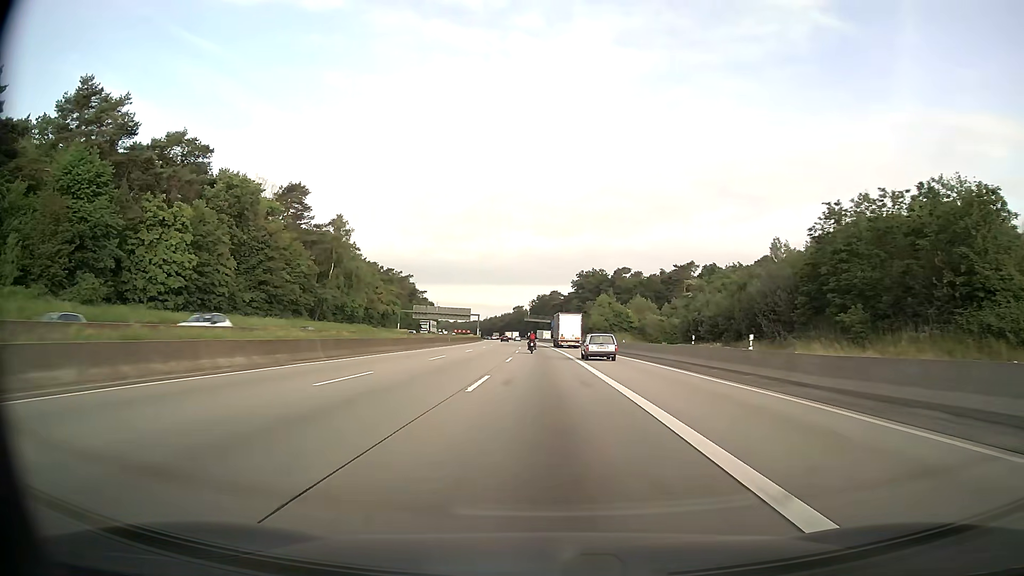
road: motorway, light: Day
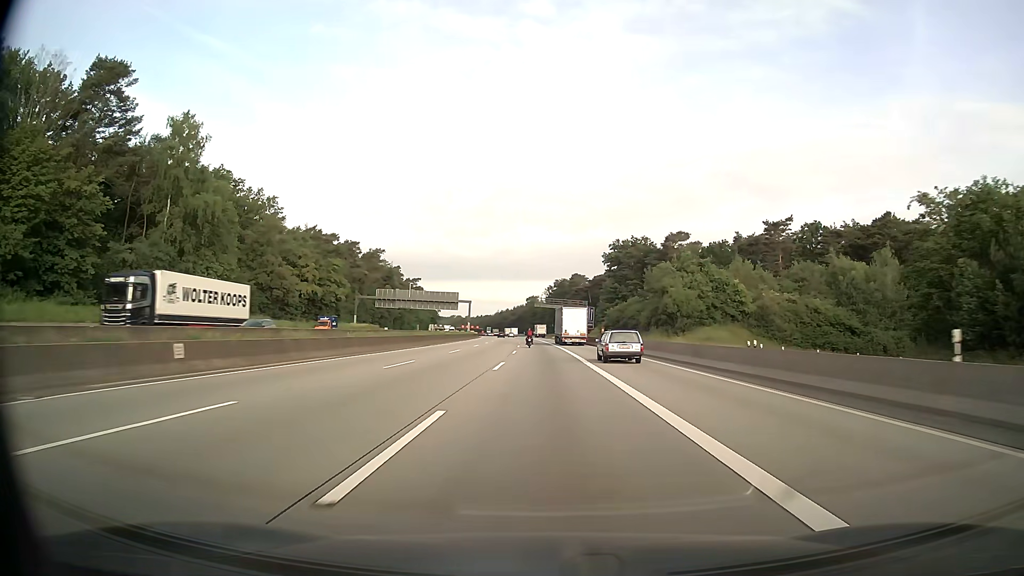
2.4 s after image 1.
(-0.6, +64.6) m; -1°
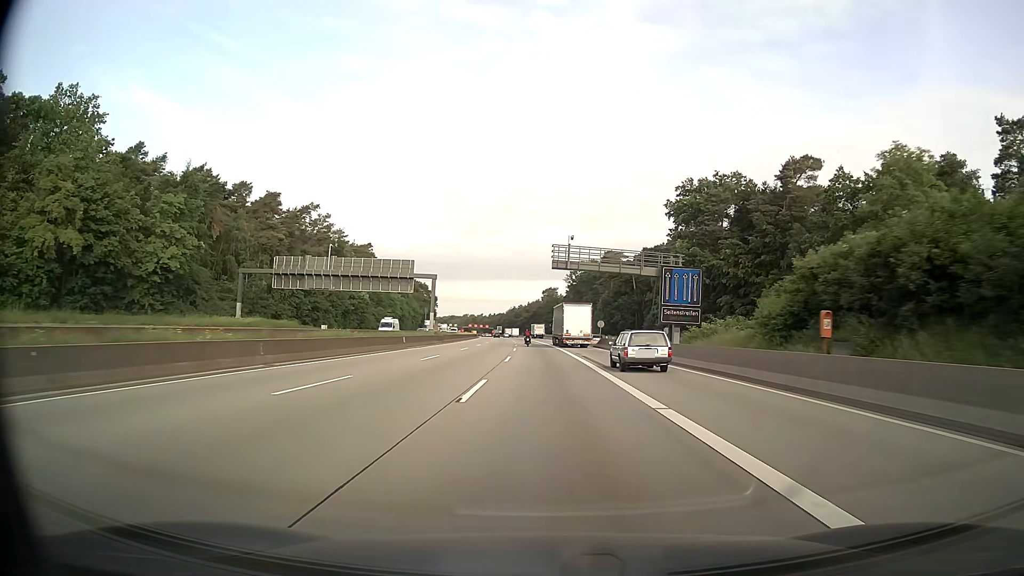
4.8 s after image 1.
(-1.0, +64.7) m; -2°
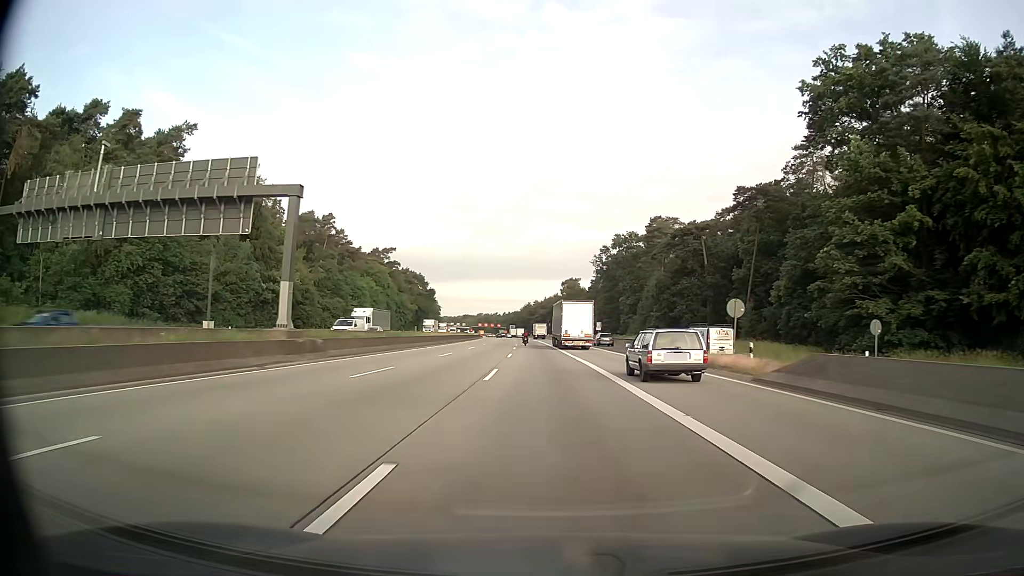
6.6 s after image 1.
(-0.7, +48.6) m; -2°
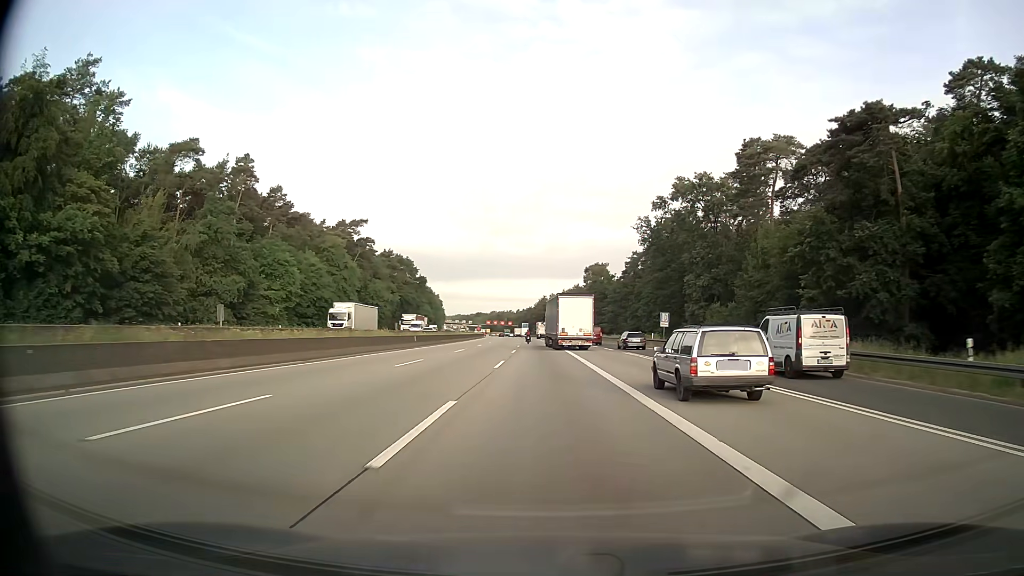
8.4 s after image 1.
(-0.5, +48.5) m; -1°
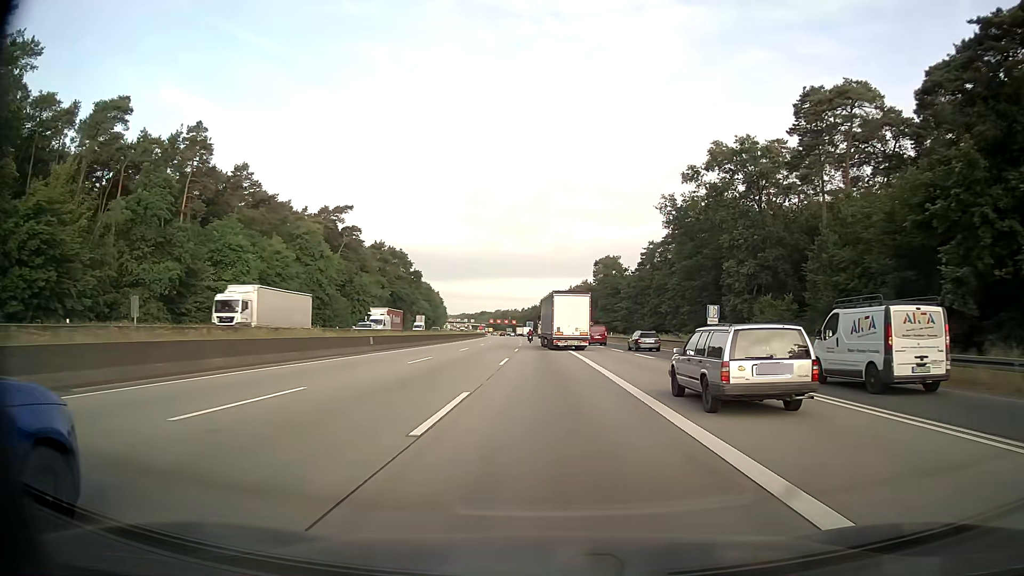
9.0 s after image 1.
(-0.1, +16.1) m; 0°
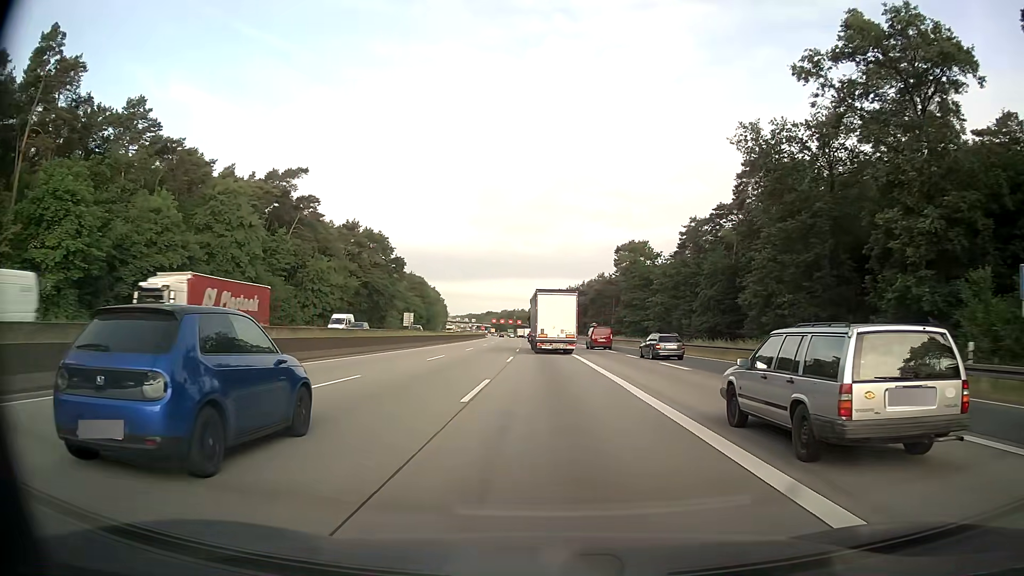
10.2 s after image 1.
(-0.2, +31.9) m; -1°
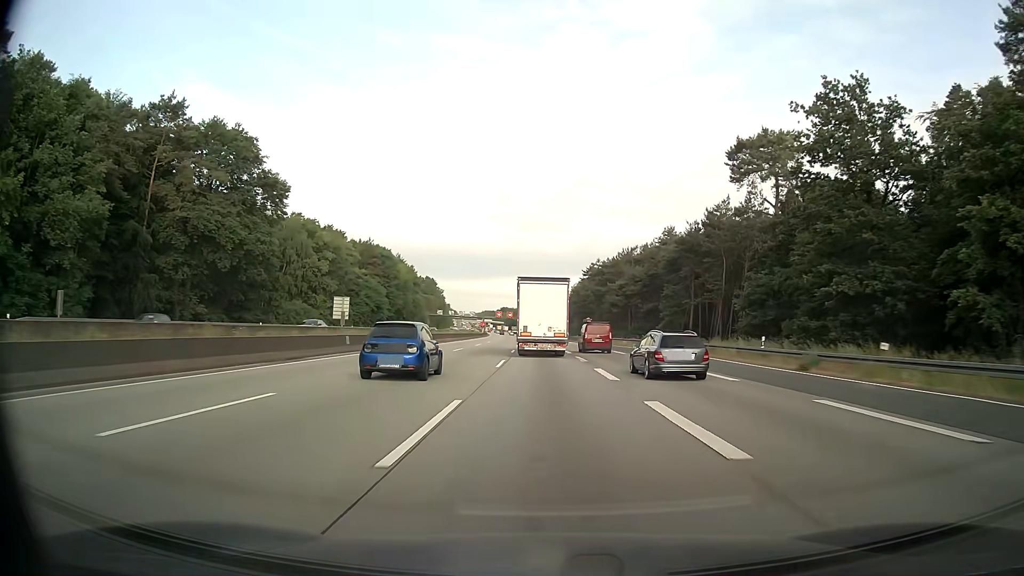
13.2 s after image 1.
(-1.1, +78.6) m; -2°
(0, +10) (0, +20) (0, +30) (0, +40) (-1, +50) (-1, +60) (-1, +70) (-1, +80) (-2, +90) (-2, +100) m
